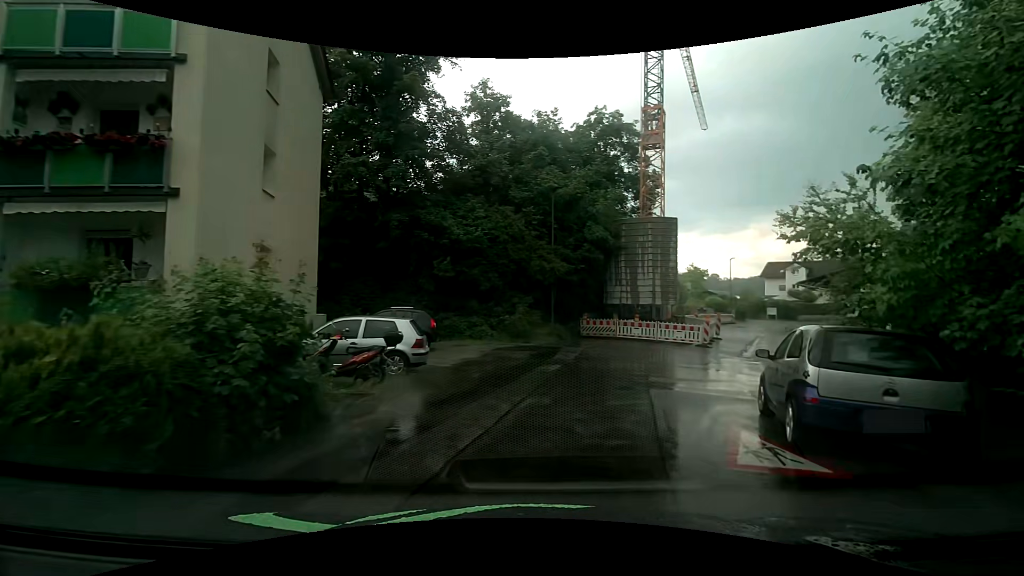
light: Day
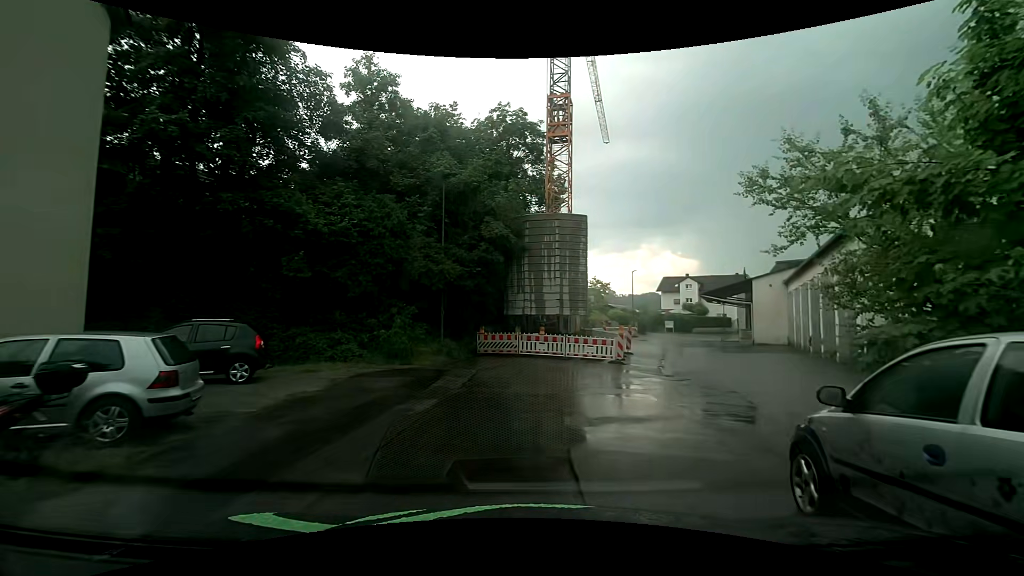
(+0.6, +4.8) m; +12°
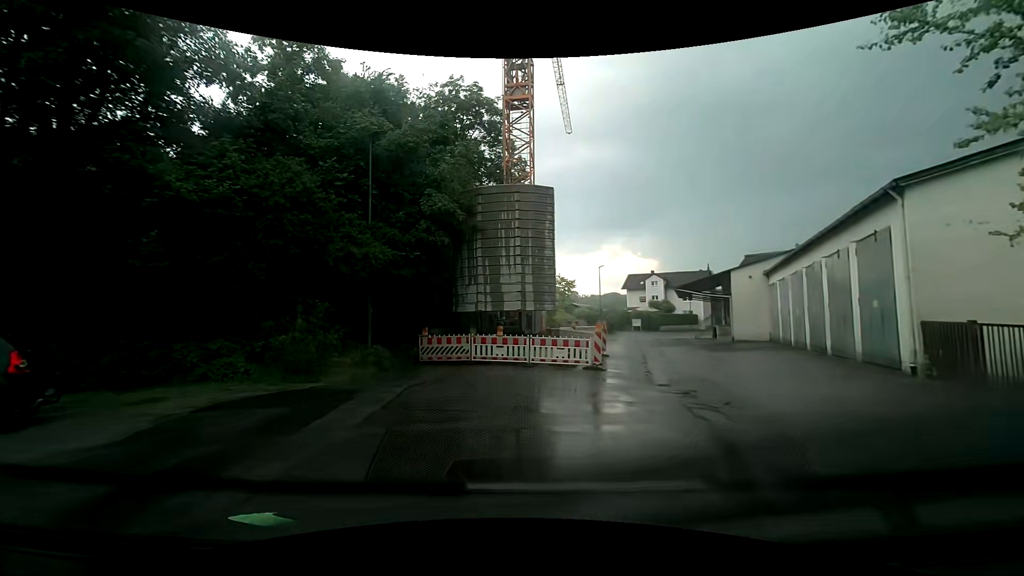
(+0.2, +4.7) m; +5°
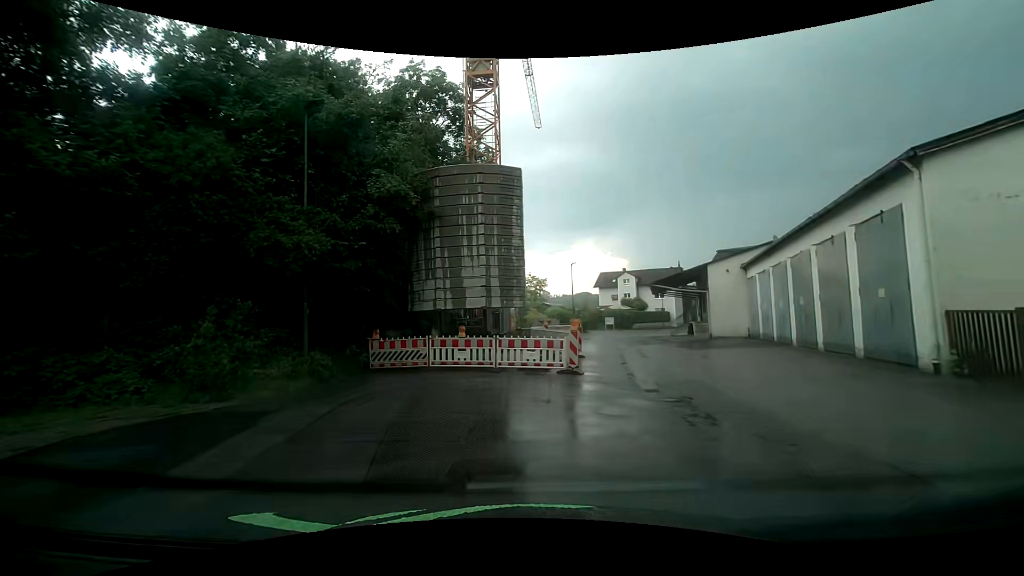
(0.0, +2.3) m; +2°
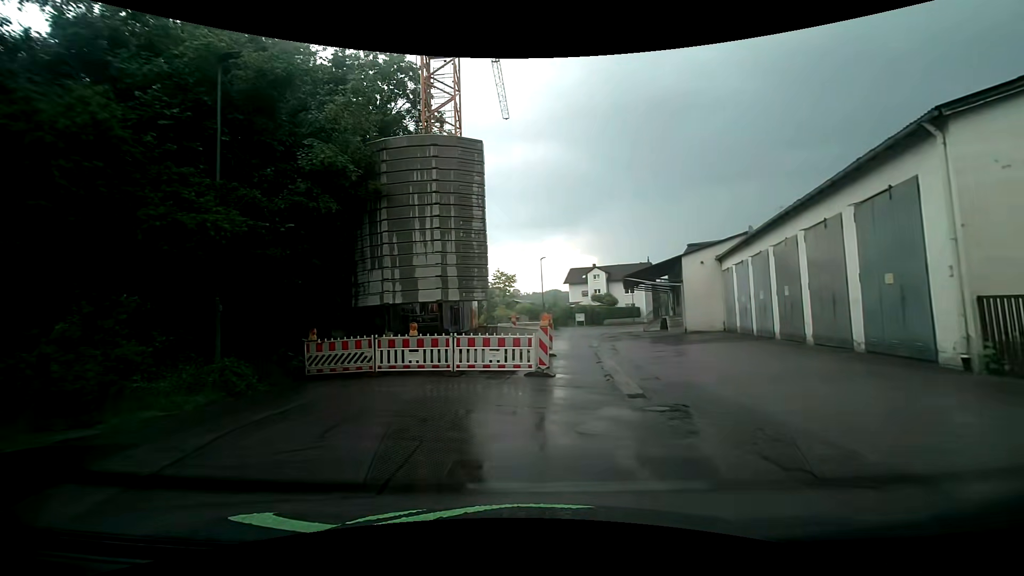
(+0.1, +2.2) m; +3°
